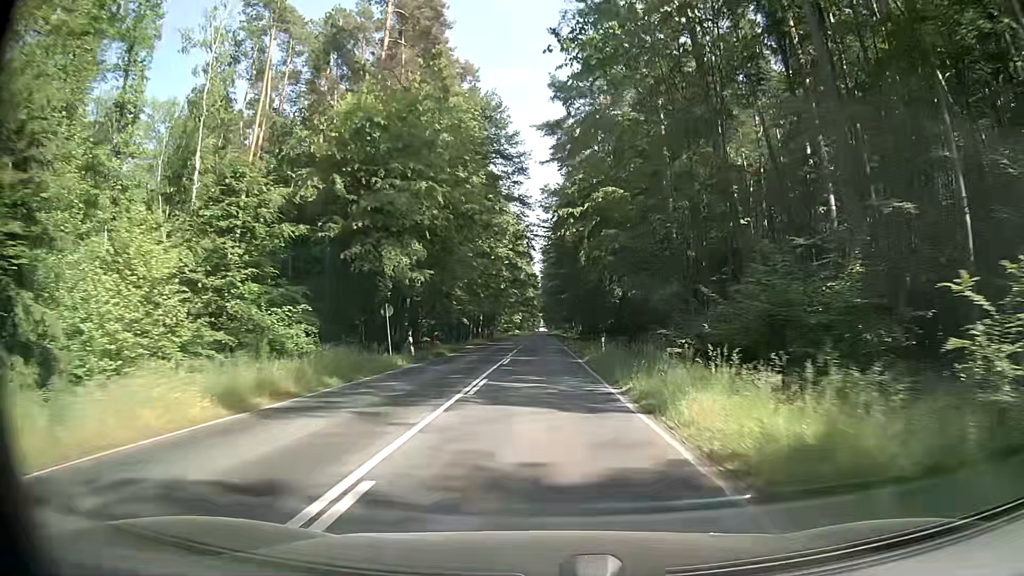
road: secondary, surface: asphalt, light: Day
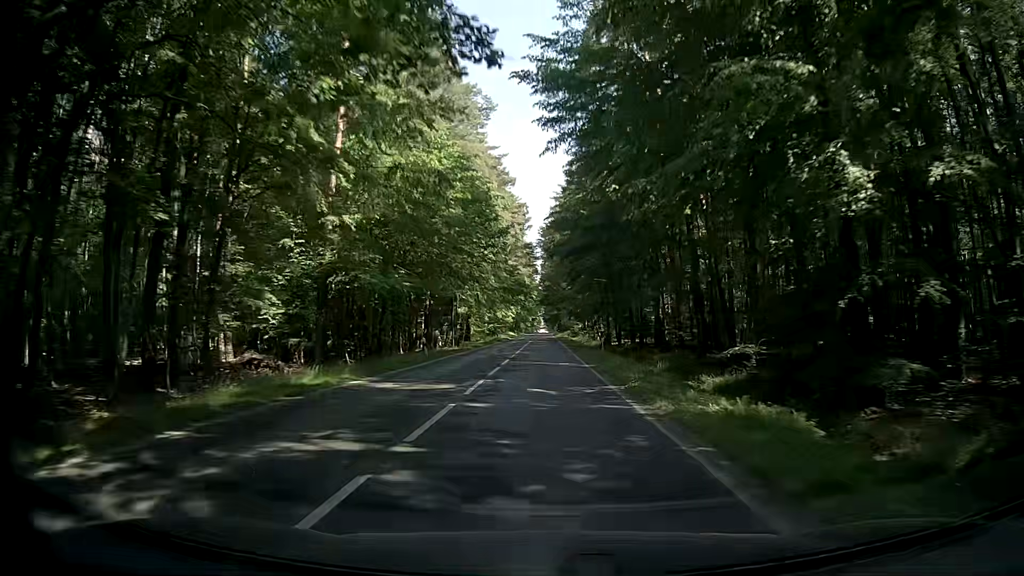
(-0.2, +47.6) m; -1°
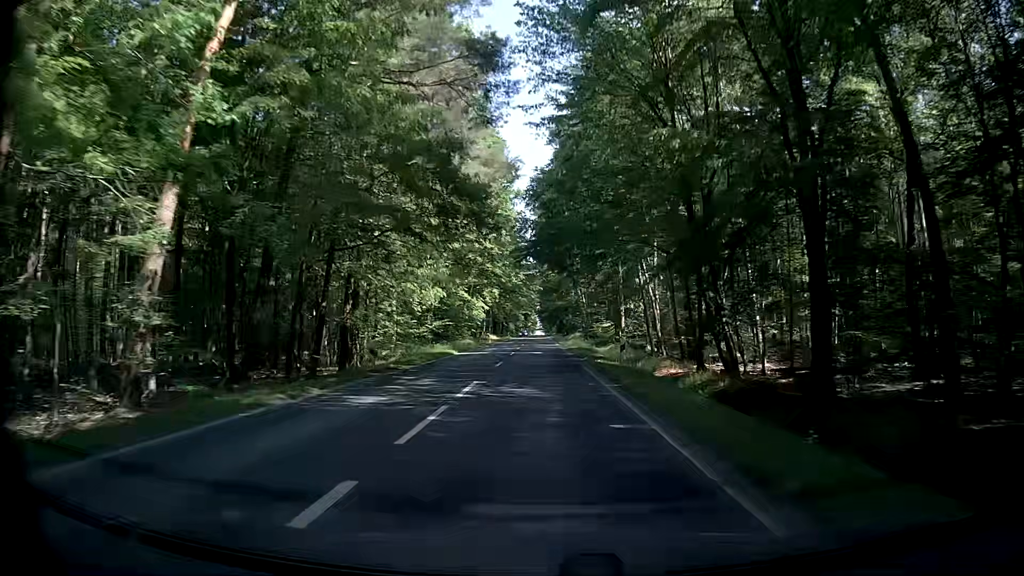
(+0.6, +59.6) m; +1°
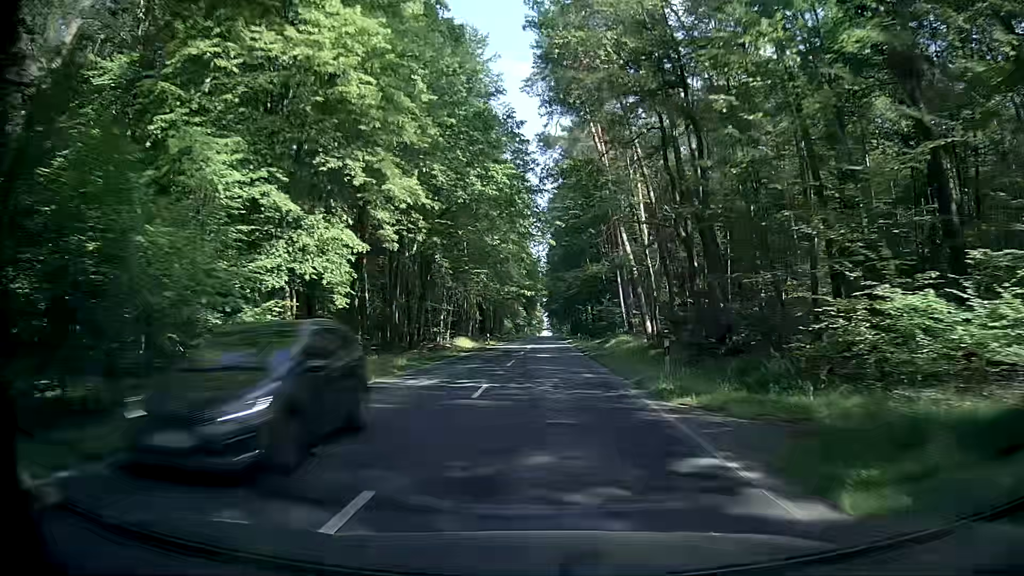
(-1.0, +59.6) m; -1°
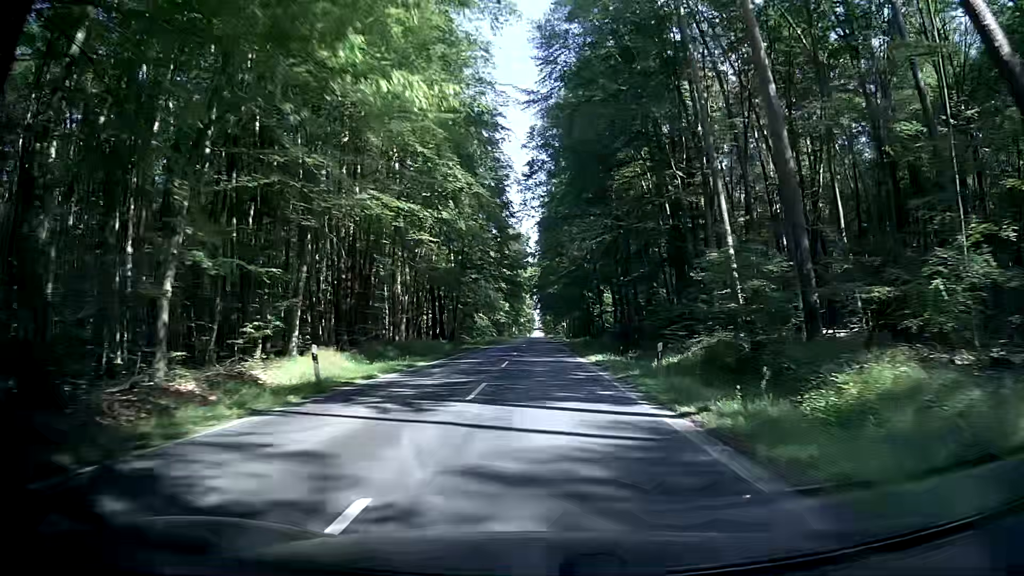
(+0.1, +47.7) m; +1°
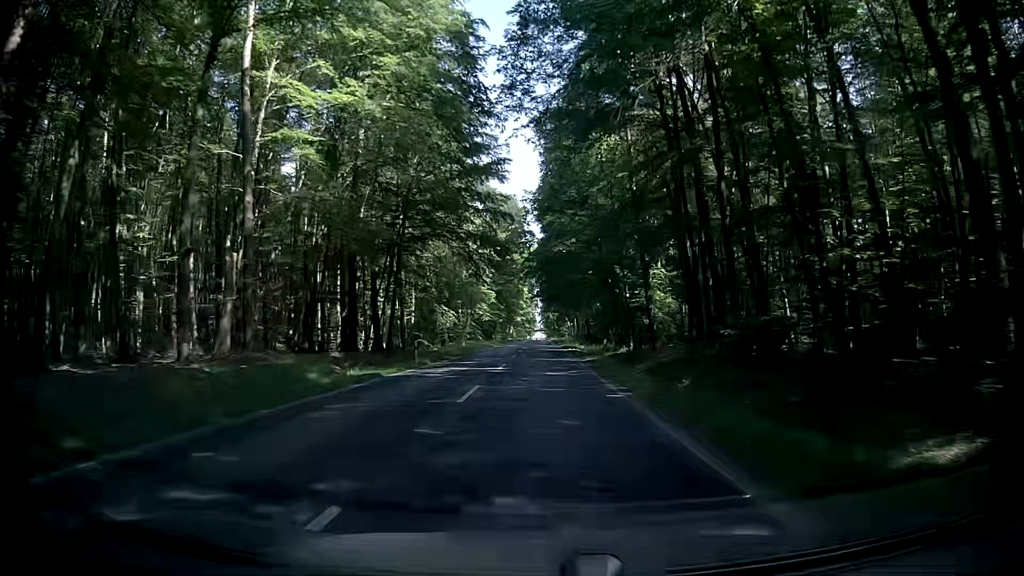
(-0.2, +35.7) m; -2°
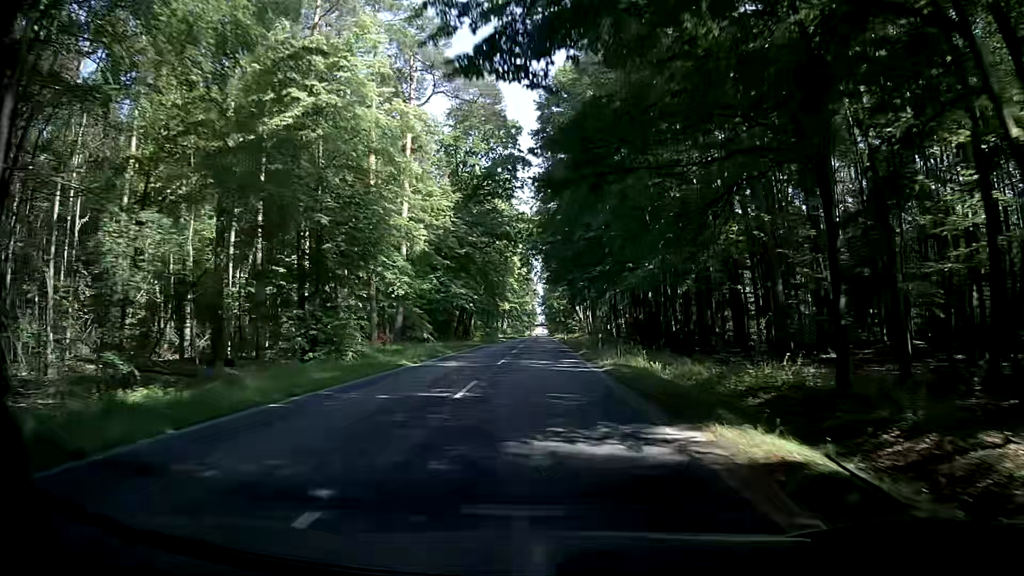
(+0.8, +47.7) m; +1°
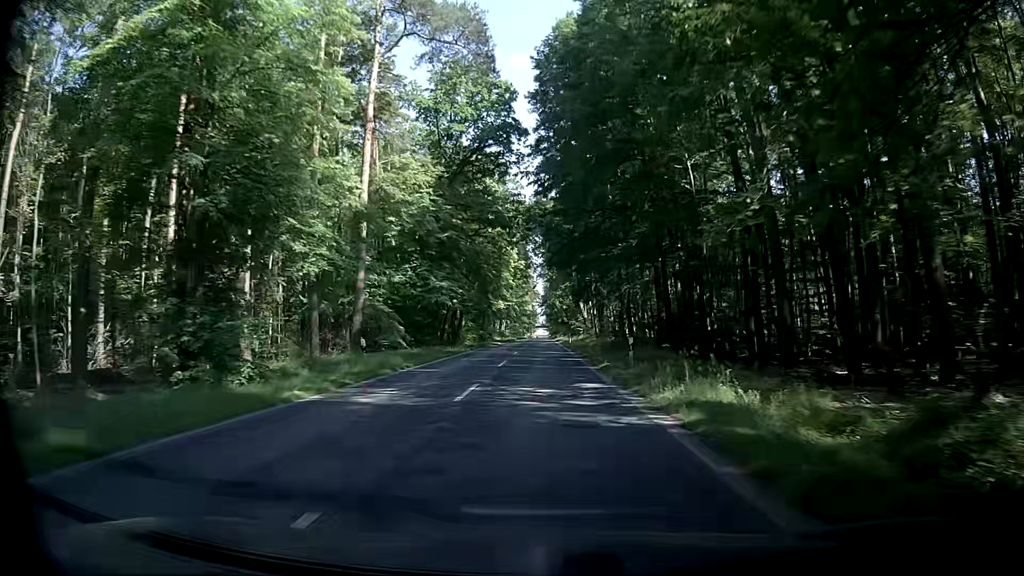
(0.0, +11.9) m; +1°
(0, +10) (0, +20) (0, +30) (0, +40) (0, +50) (-1, +60) (0, +70) (-1, +80) (-1, +90) (-1, +100) m
